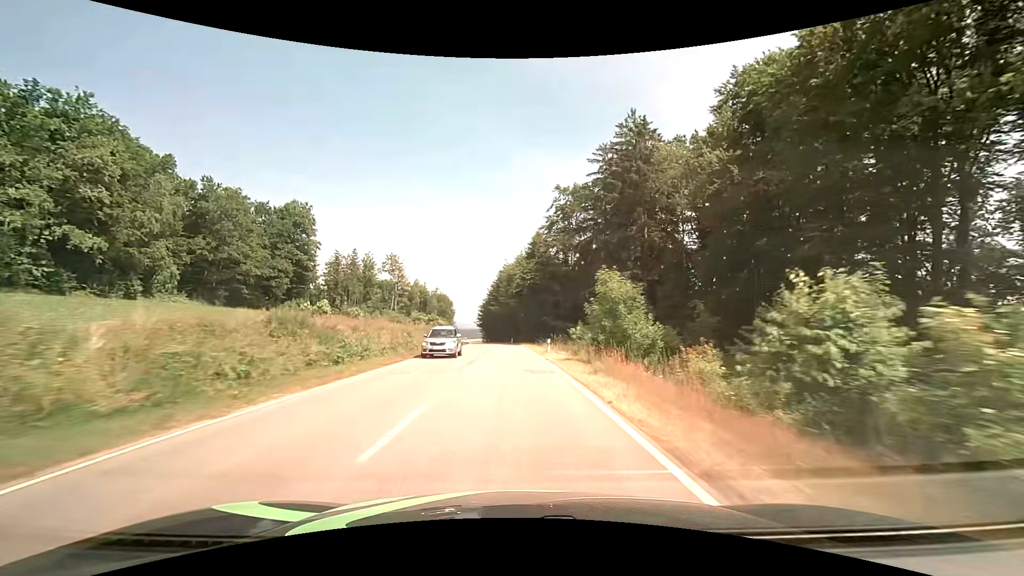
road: tertiary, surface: asphalt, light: Day
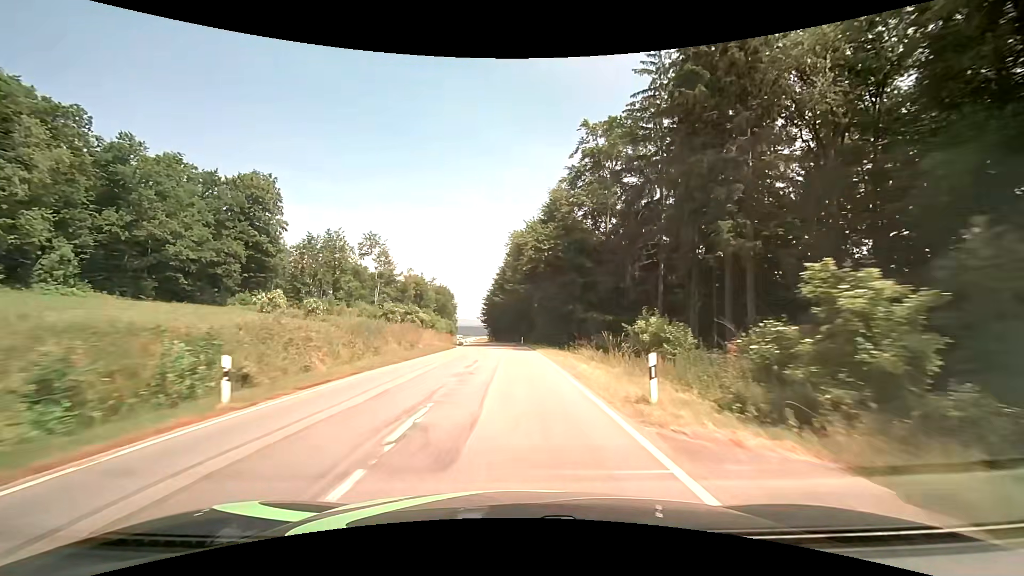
(-0.2, +23.3) m; -1°
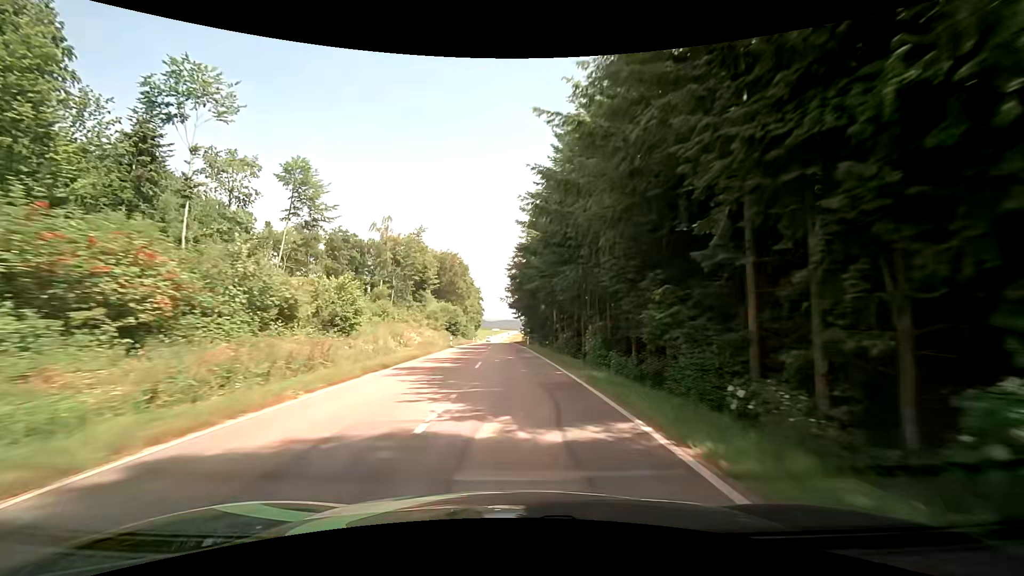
(-1.7, +59.8) m; -5°
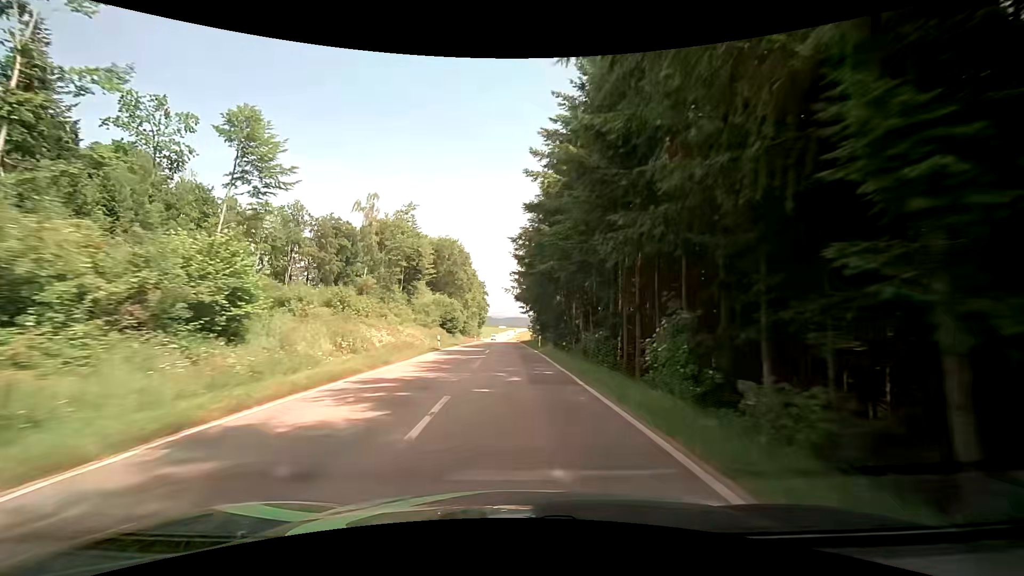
(-0.1, +12.2) m; -1°
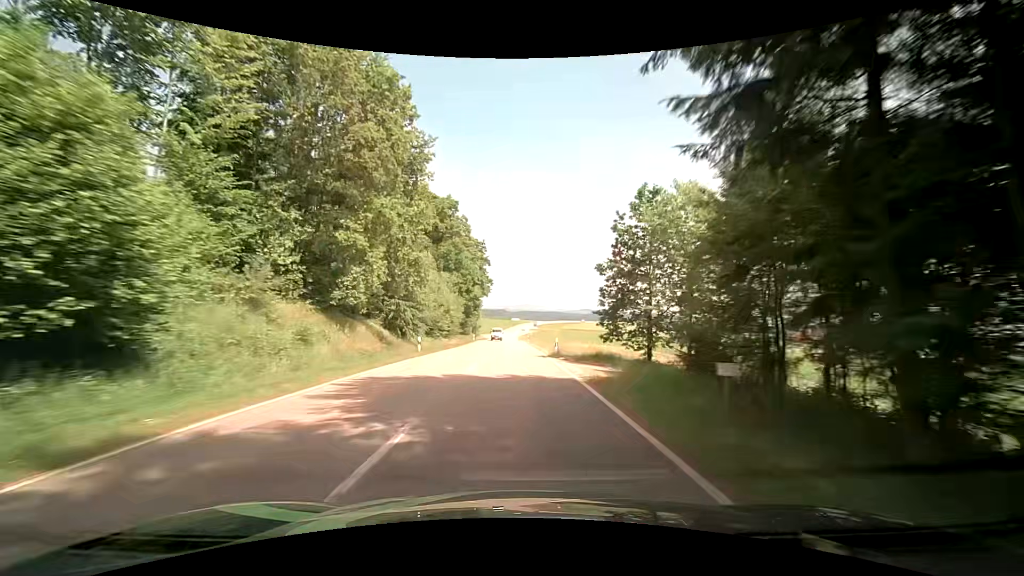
(-1.3, +60.9) m; -1°
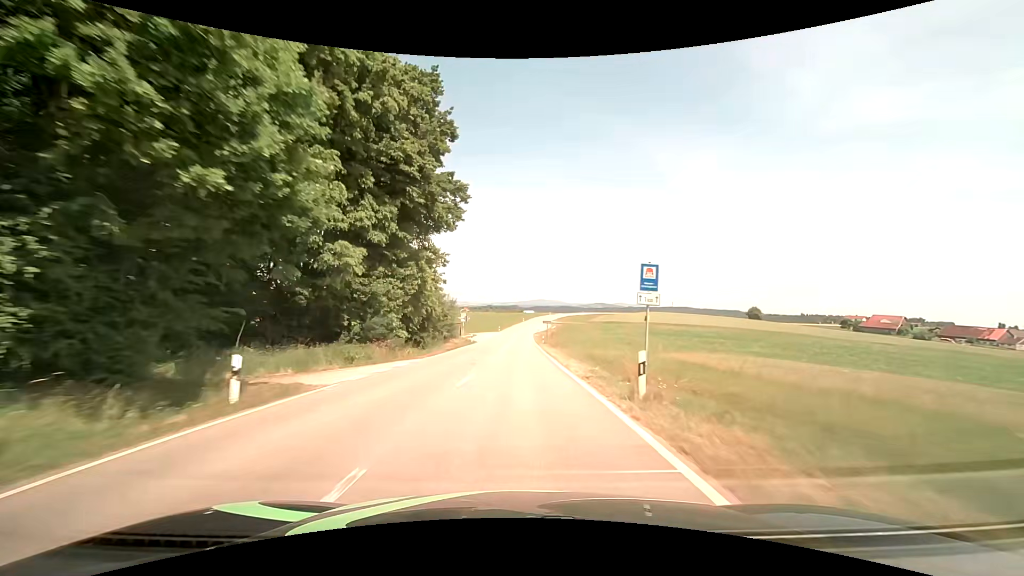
(-0.6, +60.4) m; -1°
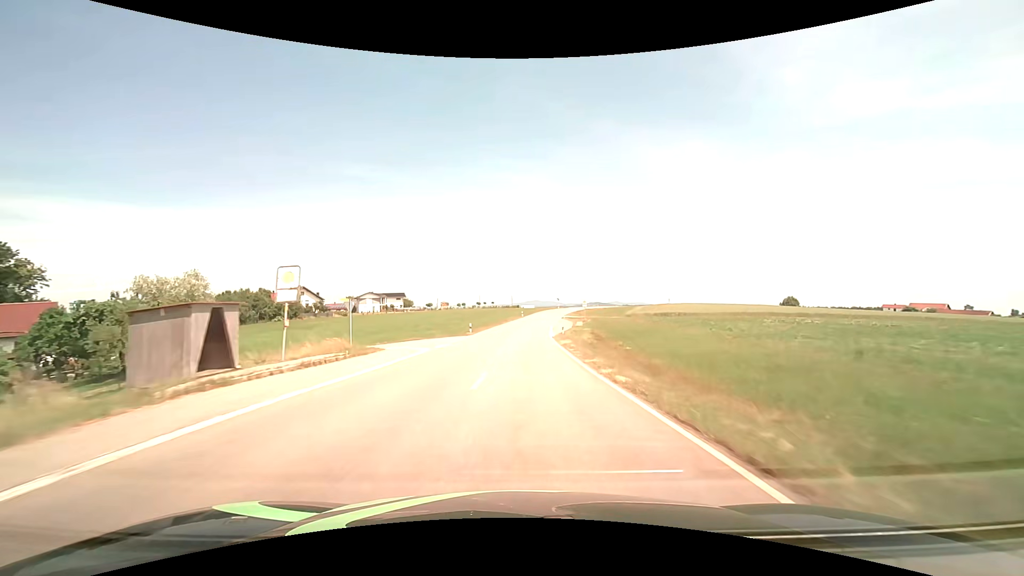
(-0.4, +60.0) m; 0°
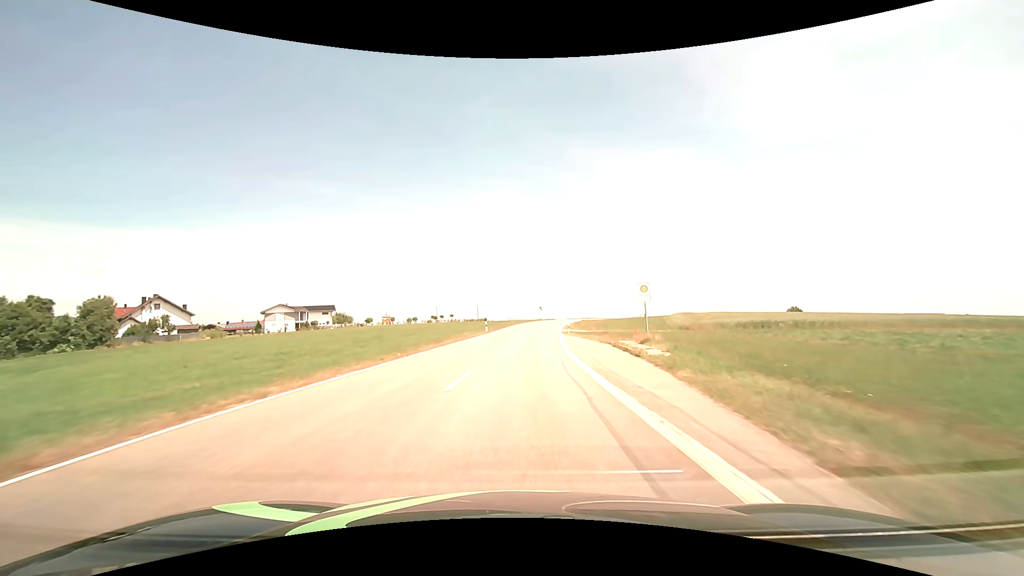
(+1.1, +46.4) m; +3°
(0, +10) (0, +20) (+1, +30) (+2, +40) (+2, +50) (+3, +60) (+4, +70) (+6, +80) (+8, +90) (+10, +99) m
